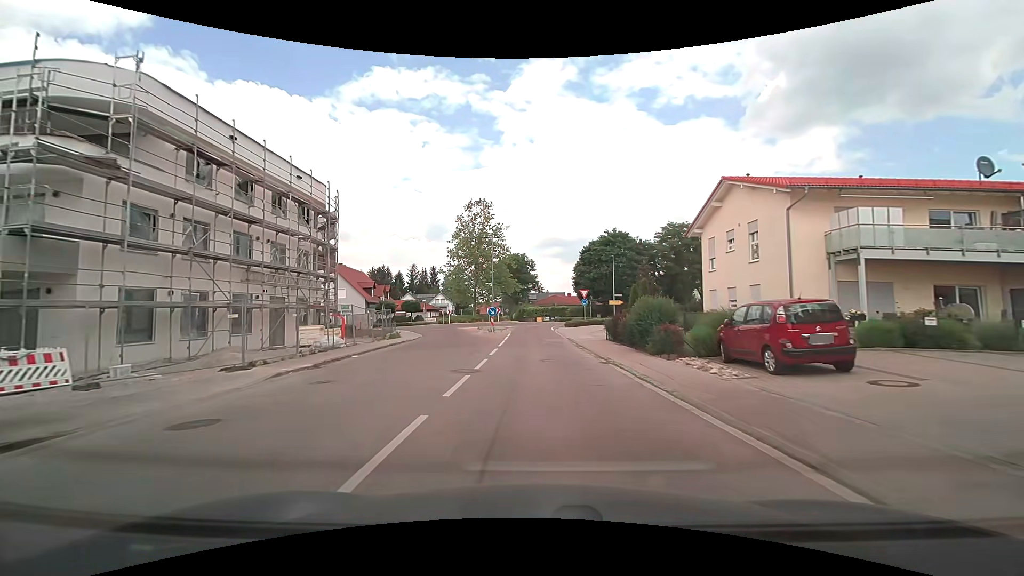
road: residential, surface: asphalt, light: Day
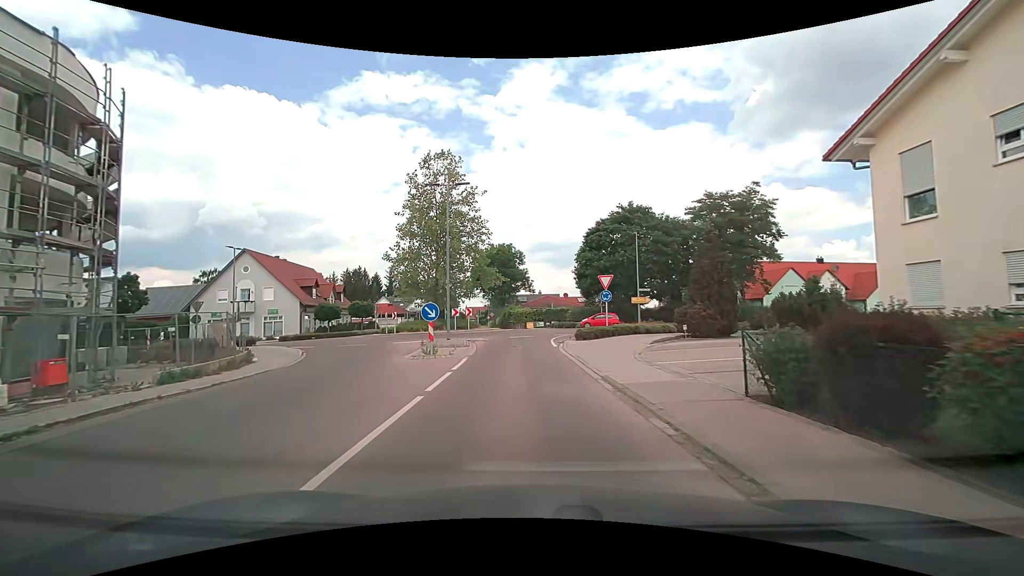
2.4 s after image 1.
(+0.1, +17.6) m; +1°
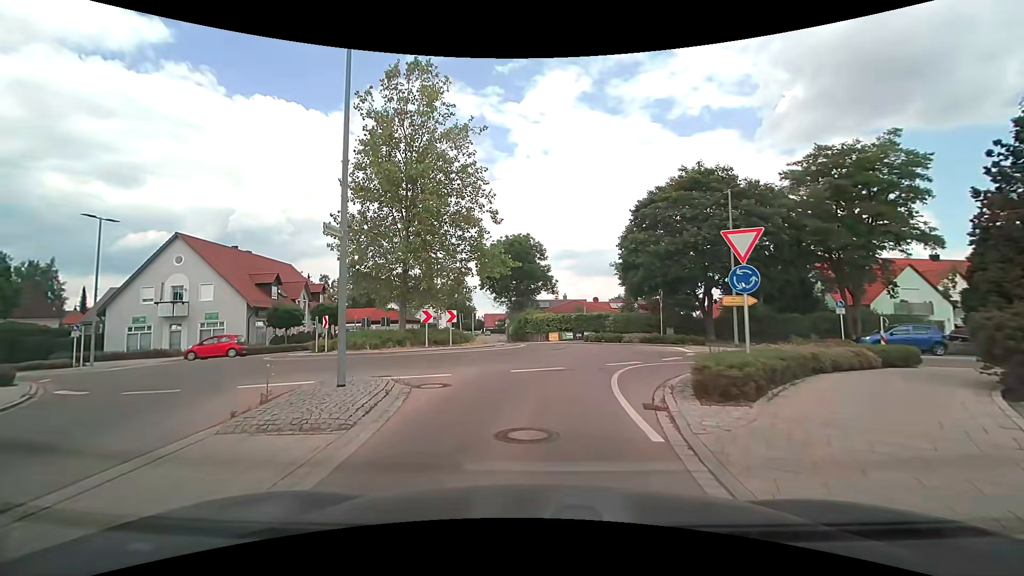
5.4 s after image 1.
(-0.2, +14.6) m; -3°
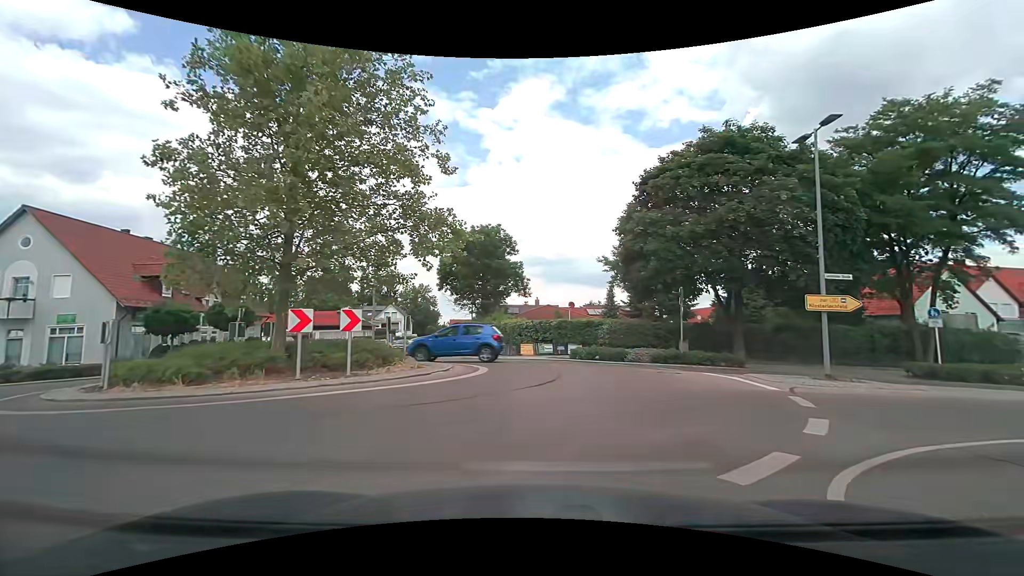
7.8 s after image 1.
(-0.1, +9.5) m; +3°
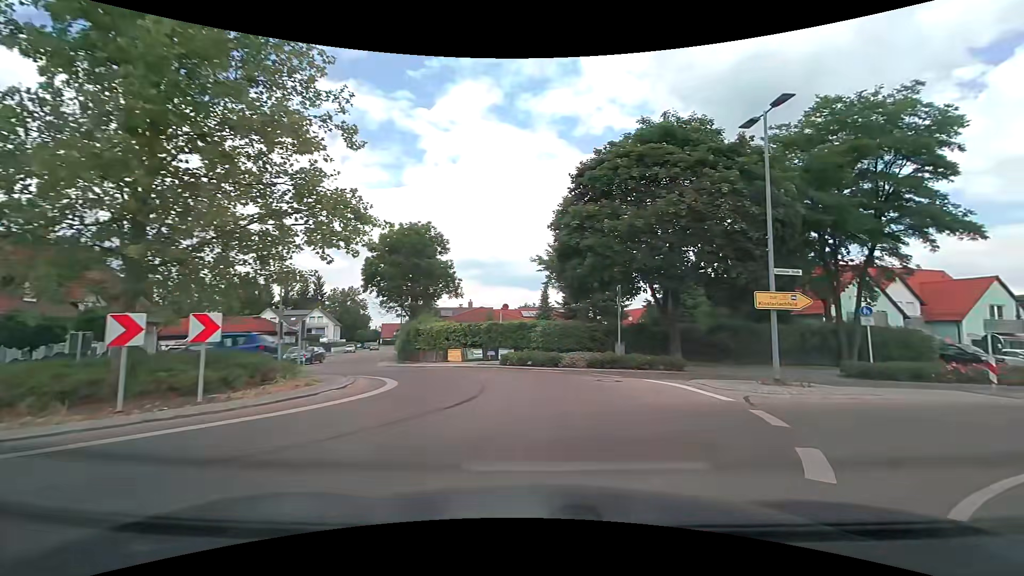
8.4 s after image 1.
(+0.2, +2.4) m; +8°
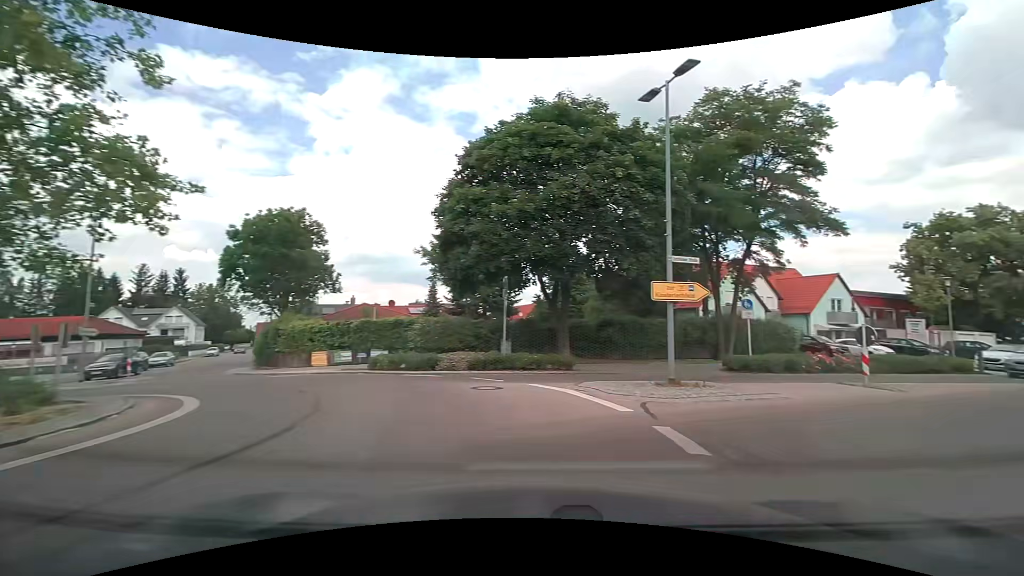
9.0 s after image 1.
(+0.2, +2.6) m; +13°
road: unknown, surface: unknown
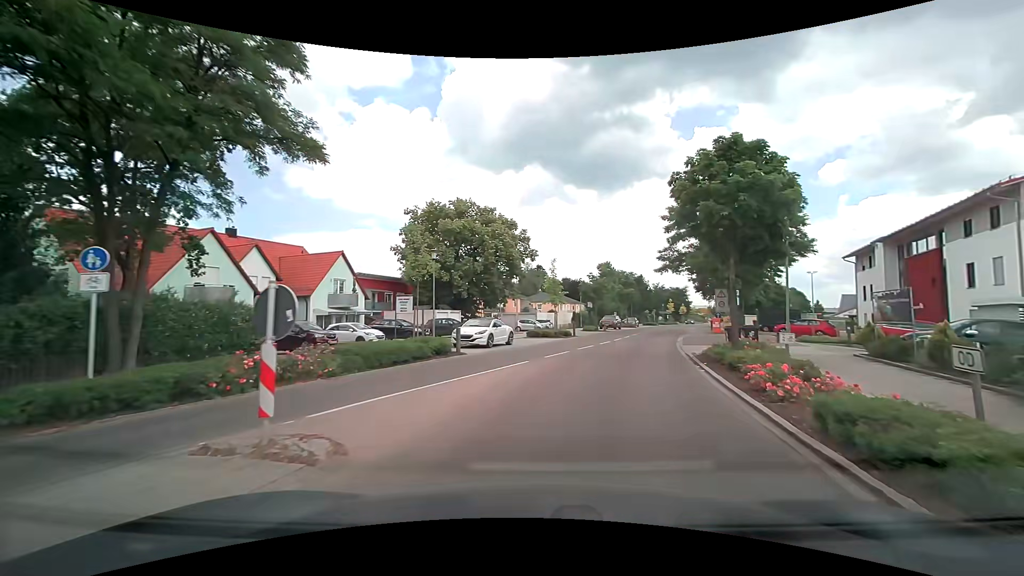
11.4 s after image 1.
(+5.5, +10.2) m; +49°
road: tertiary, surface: asphalt
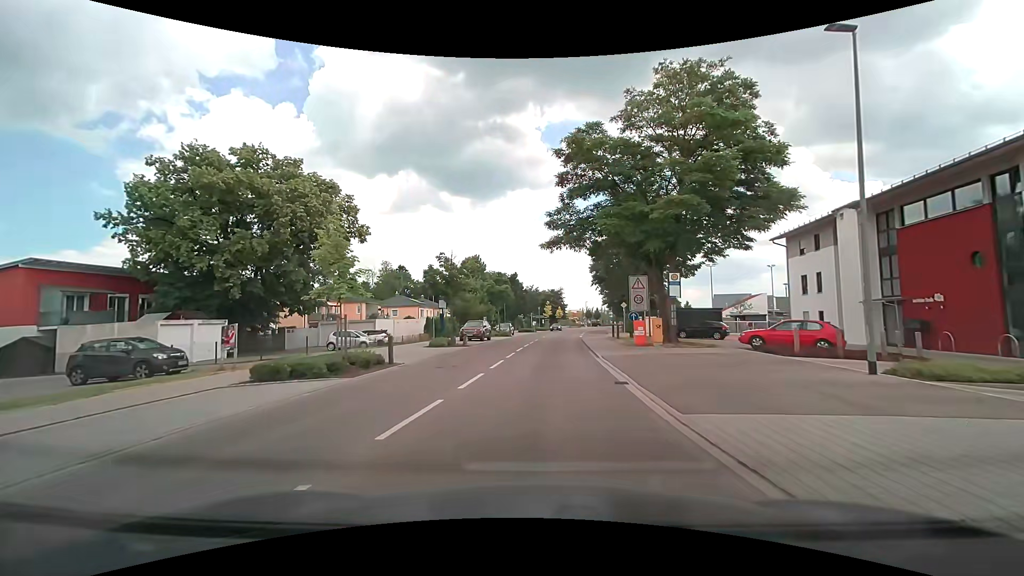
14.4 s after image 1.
(+3.1, +19.6) m; +14°
(0, +10) (+1, +20) (+1, +30) (+2, +40) (+3, +50) (+3, +60) (+5, +70) (+6, +80) (+8, +90) (+9, +99) m
